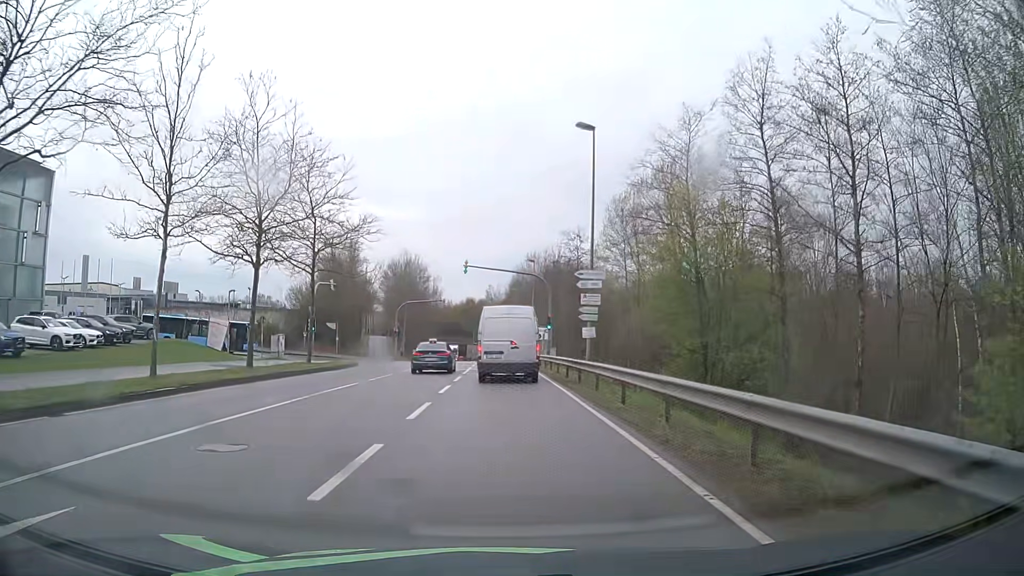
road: secondary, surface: asphalt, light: Day
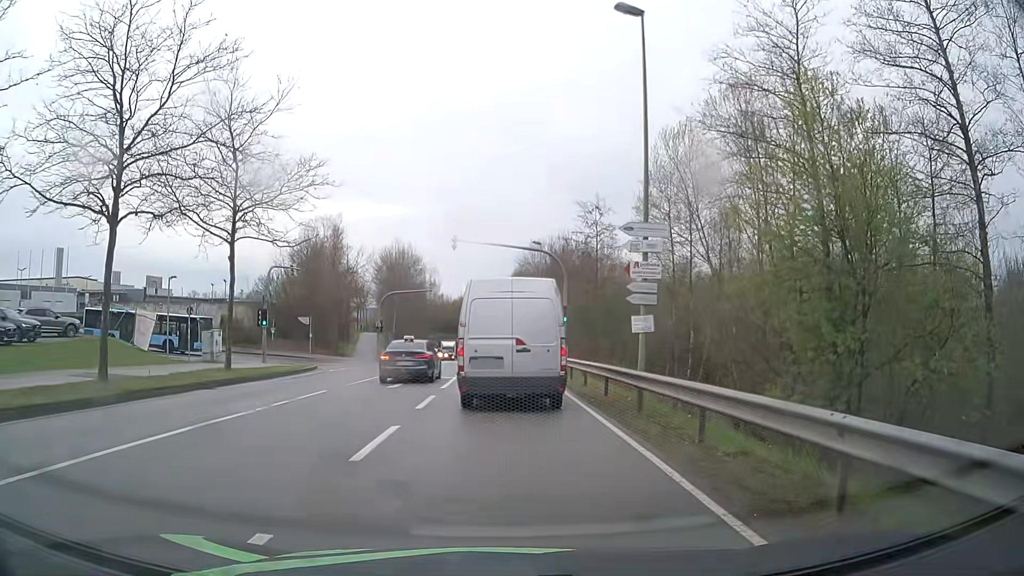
(0.0, +10.0) m; +1°
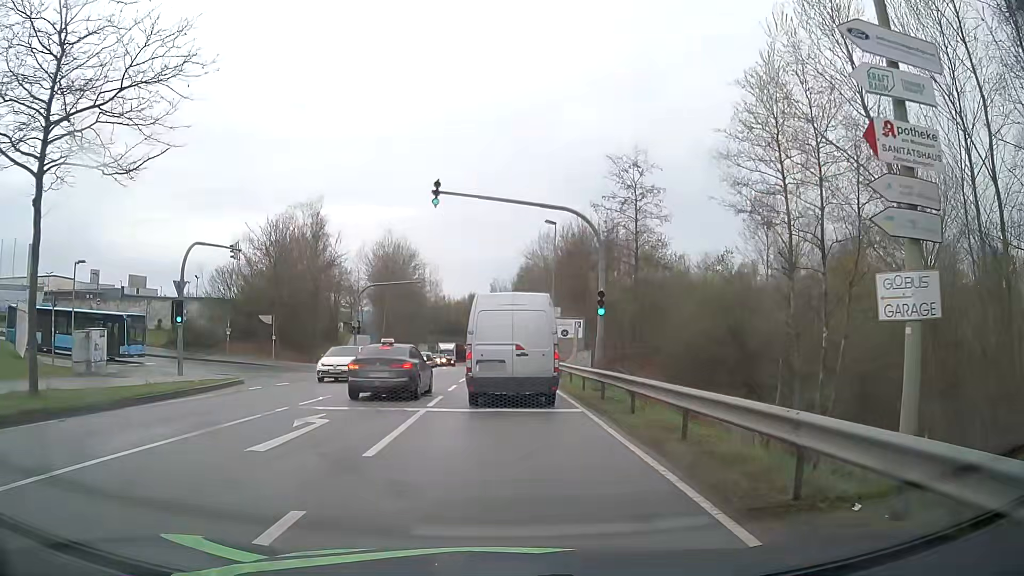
(-0.2, +11.2) m; -2°
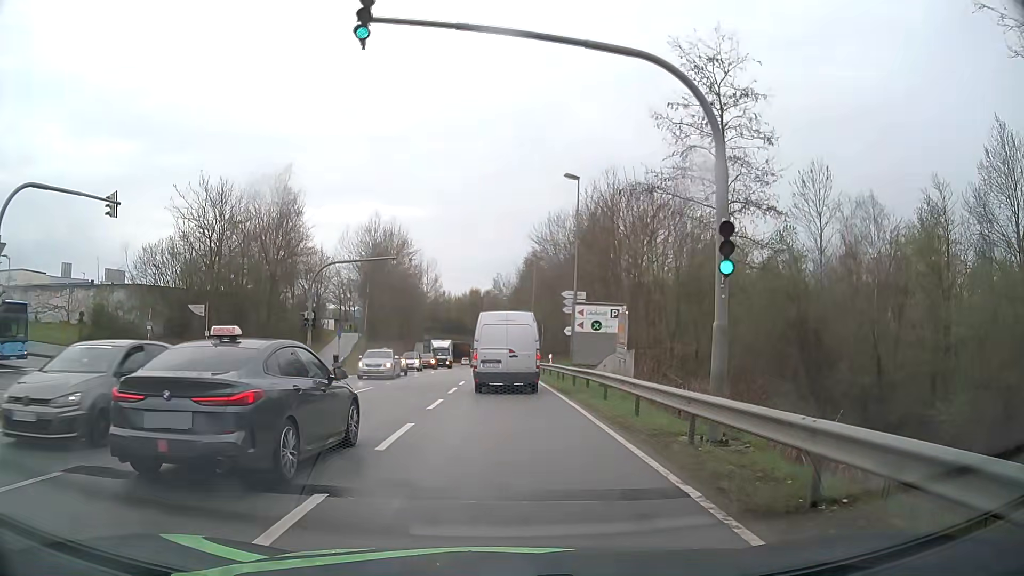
(0.0, +12.6) m; +1°
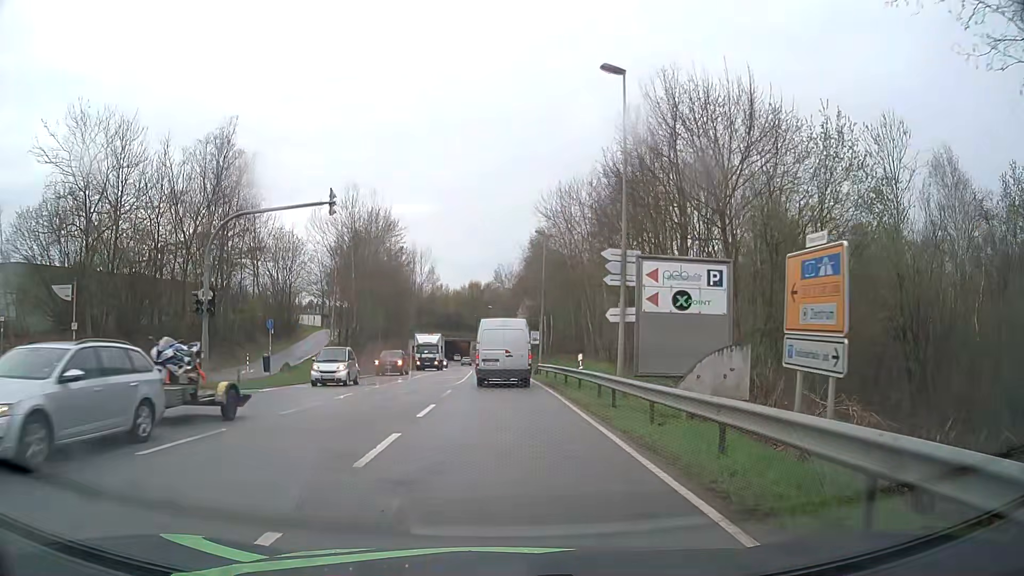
(-0.1, +13.6) m; 0°
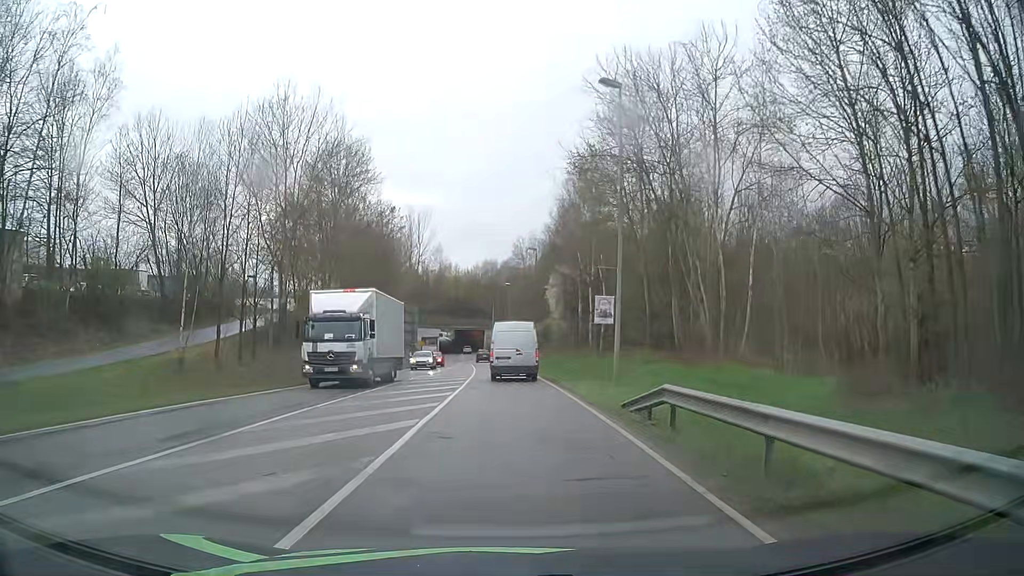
(-0.5, +27.9) m; -3°
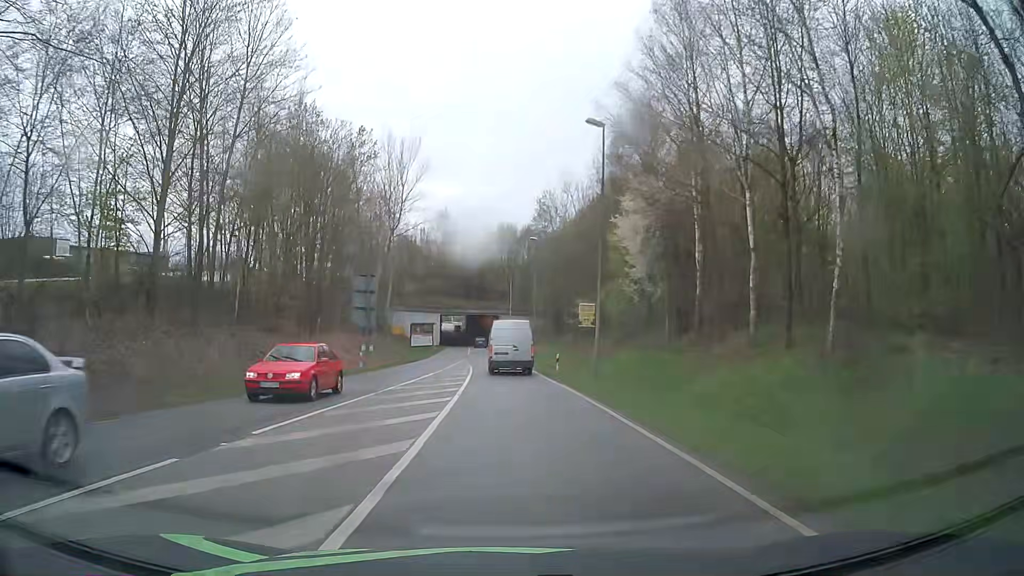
(+0.3, +32.1) m; 0°
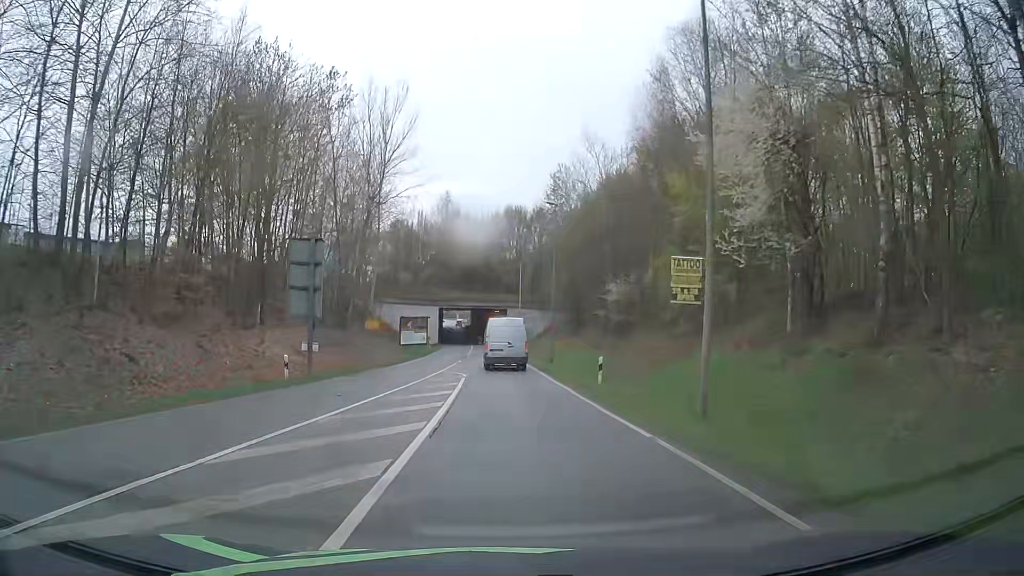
(-0.1, +13.8) m; 0°
(0, +10) (0, +20) (-1, +30) (-1, +40) (-1, +50) (-2, +60) (-2, +70) (-3, +80) (-3, +90) (-4, +100) m
